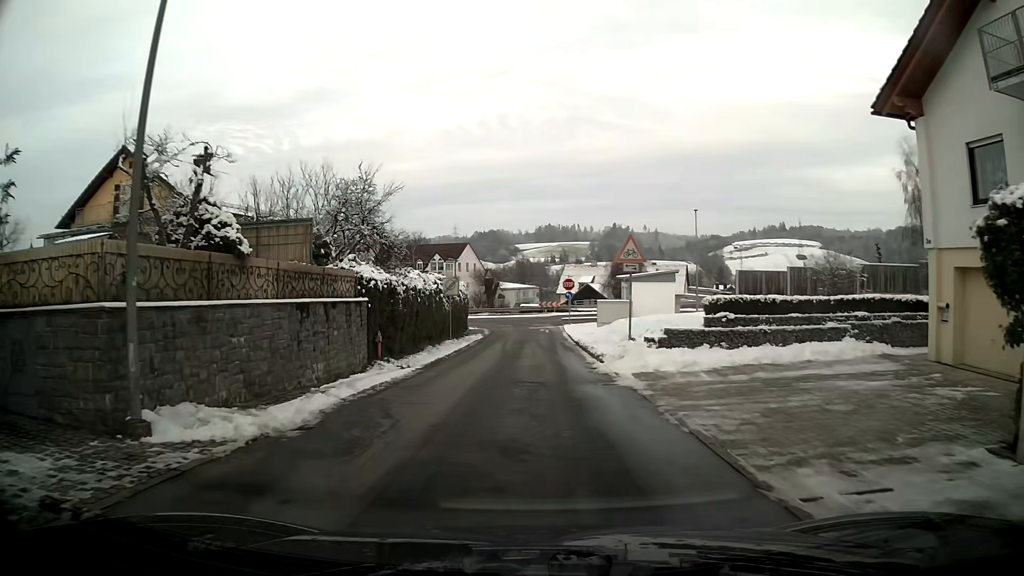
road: residential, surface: asphalt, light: Day
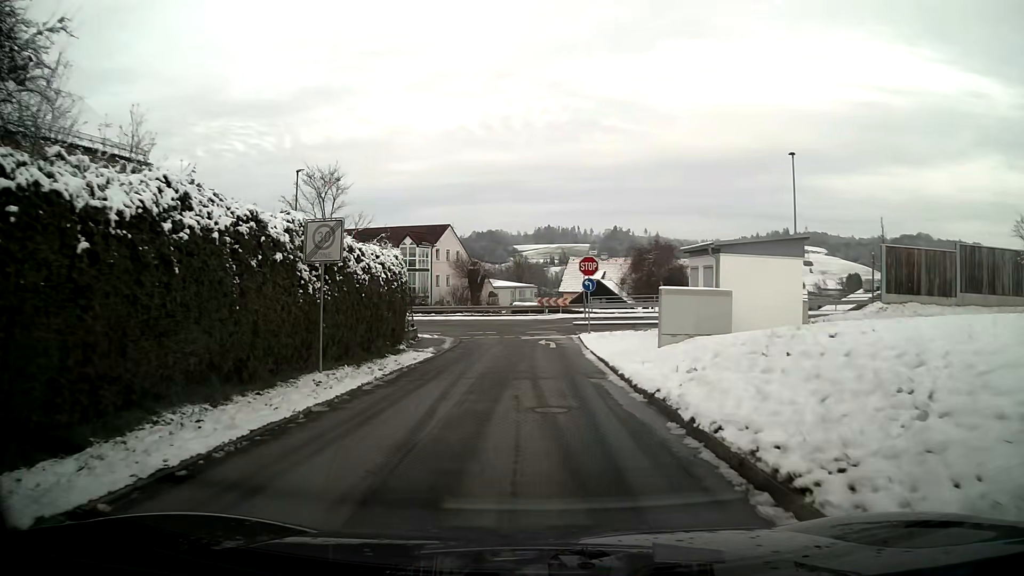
(+0.1, +19.9) m; 0°
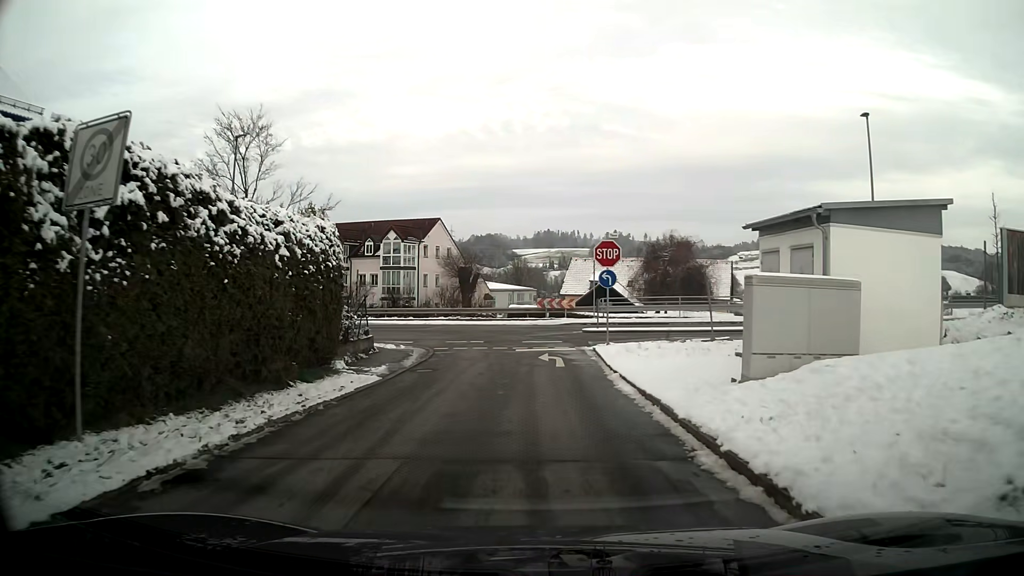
(0.0, +7.8) m; 0°
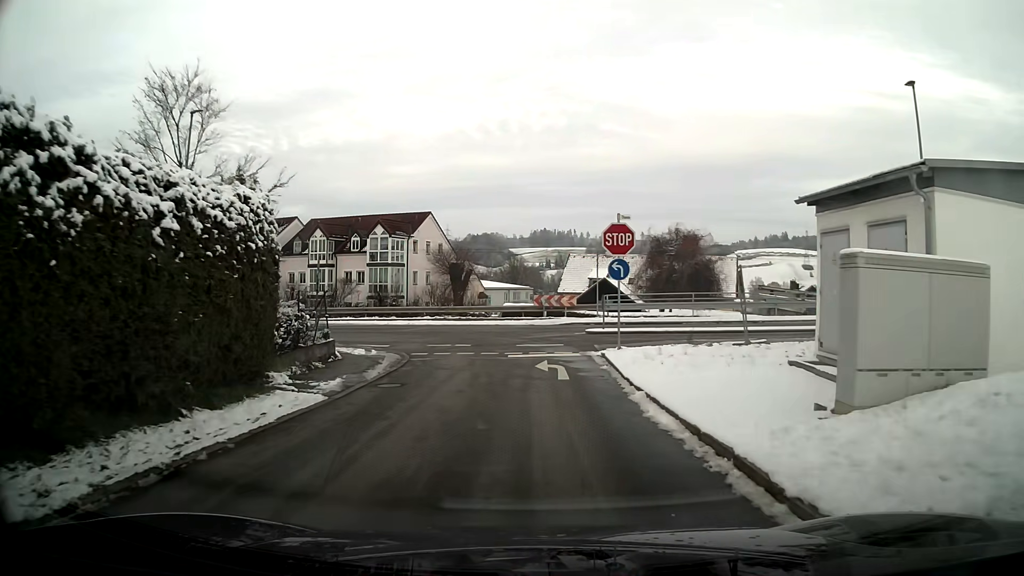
(0.0, +3.8) m; 0°
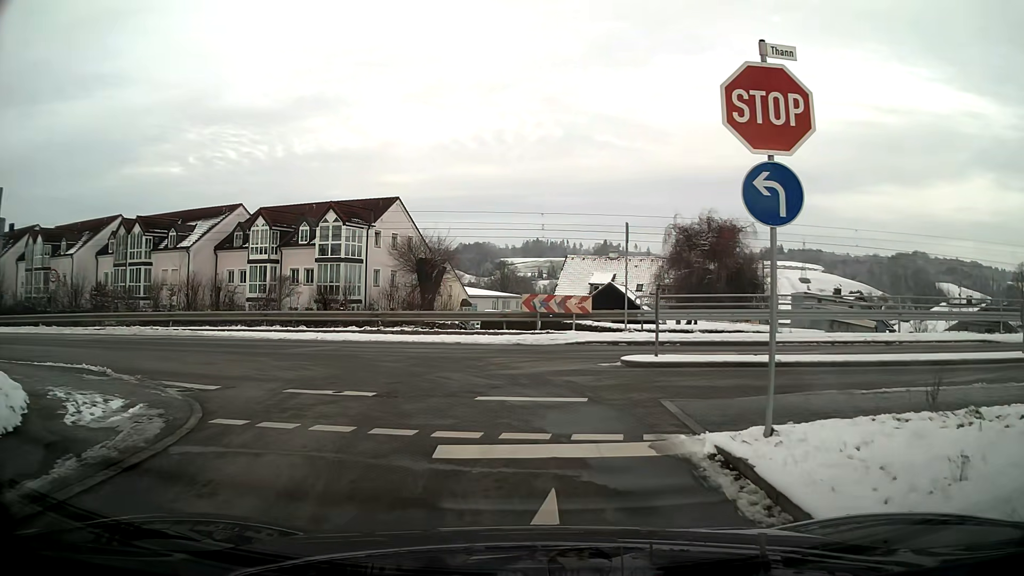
(+0.1, +12.2) m; +1°
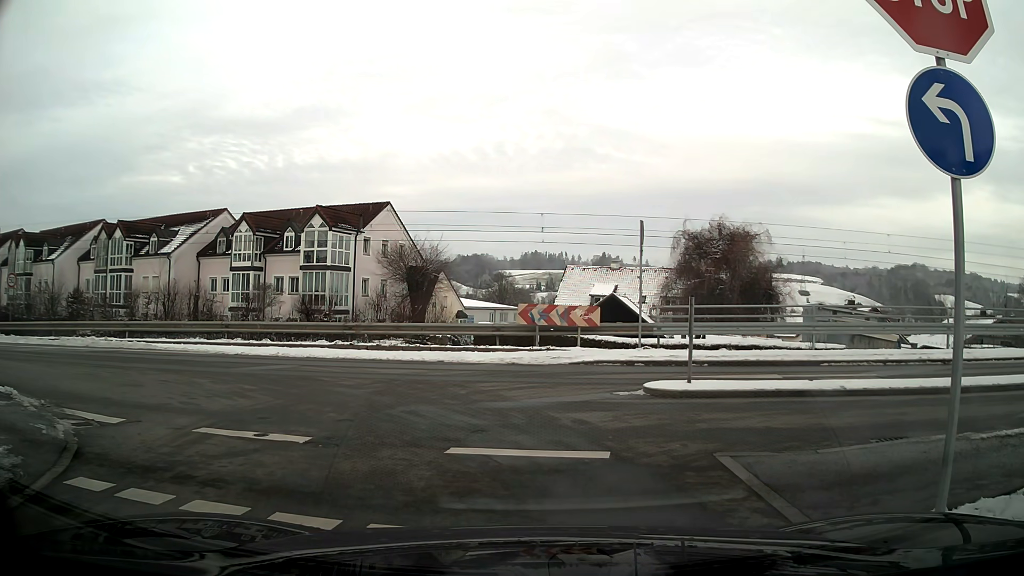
(0.0, +2.8) m; 0°
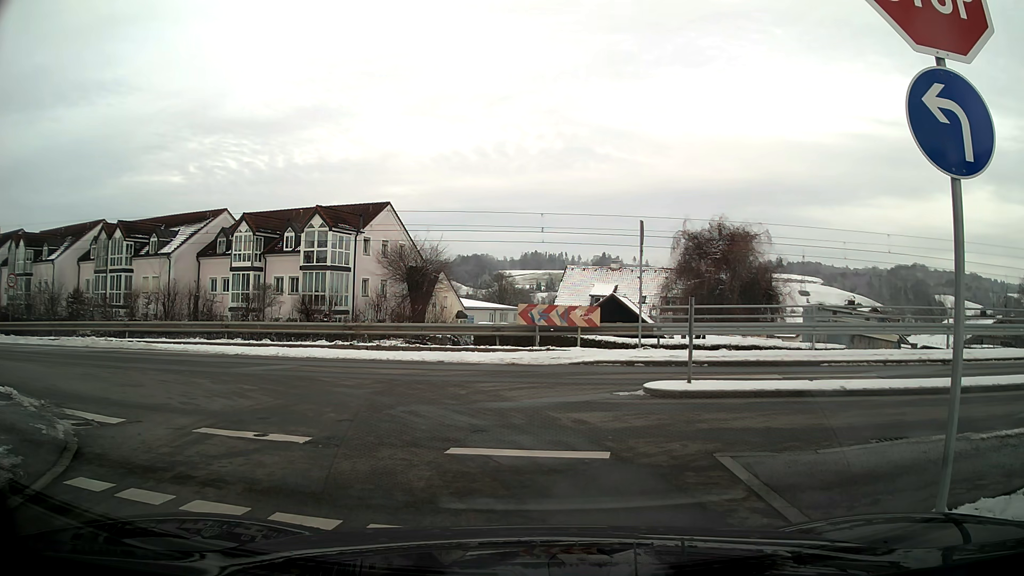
(0.0, 0.0) m; 0°
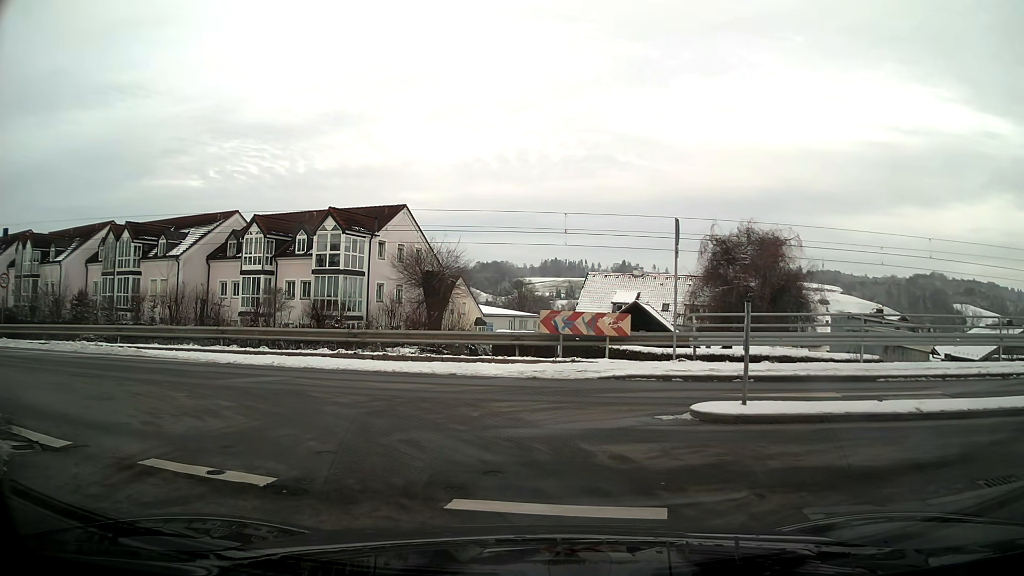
(0.0, +1.7) m; 0°
